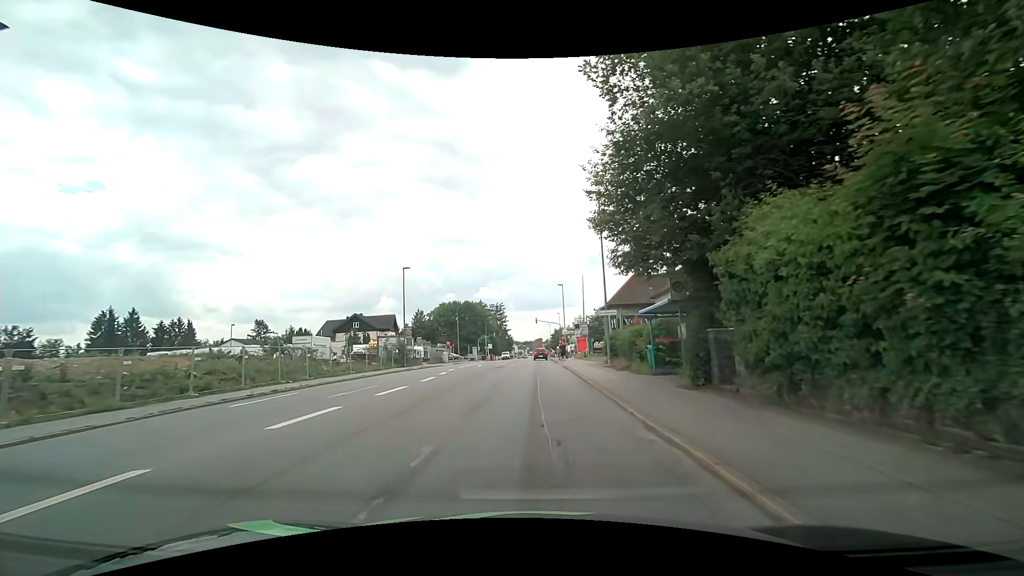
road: tertiary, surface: asphalt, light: Day
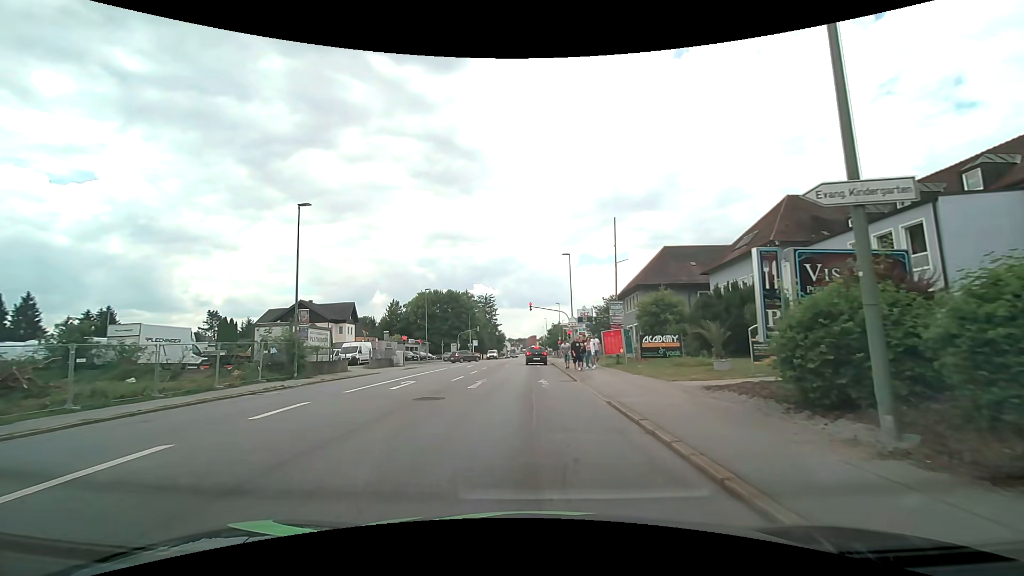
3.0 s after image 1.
(+0.1, +22.4) m; +1°
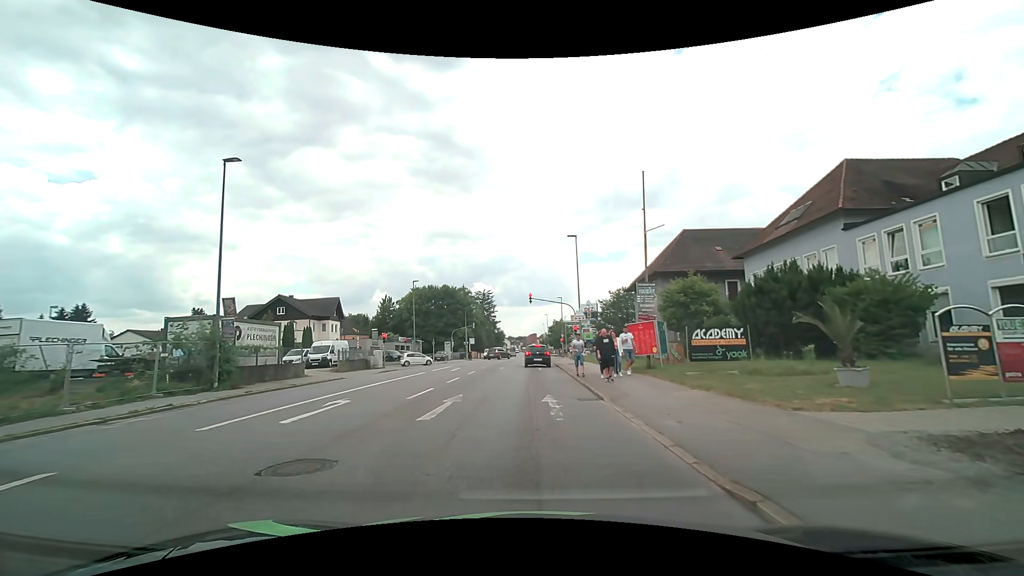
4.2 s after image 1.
(0.0, +7.1) m; +1°
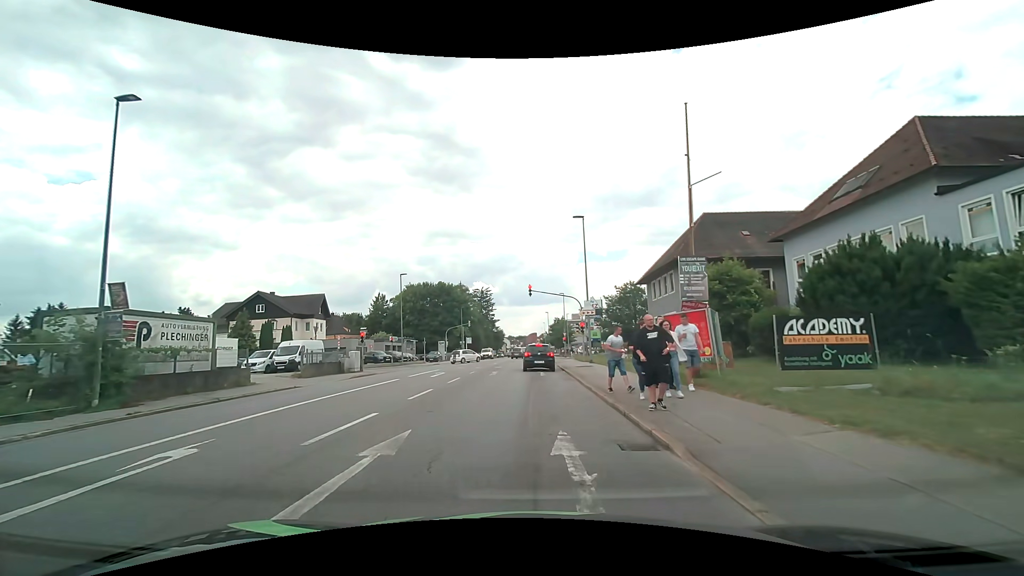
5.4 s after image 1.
(-0.1, +5.8) m; -2°
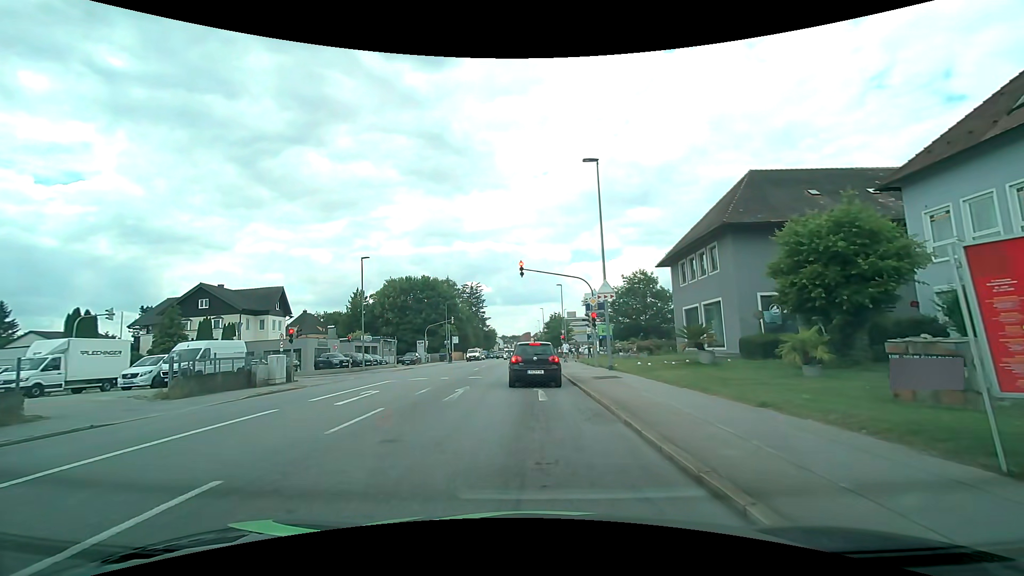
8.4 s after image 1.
(+0.2, +10.6) m; +1°
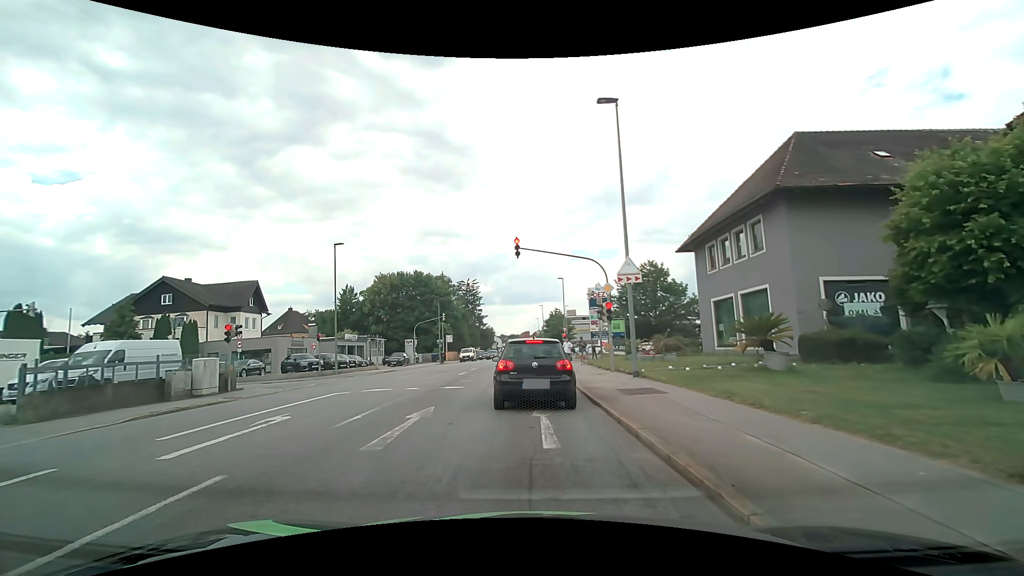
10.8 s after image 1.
(+0.1, +5.8) m; +1°
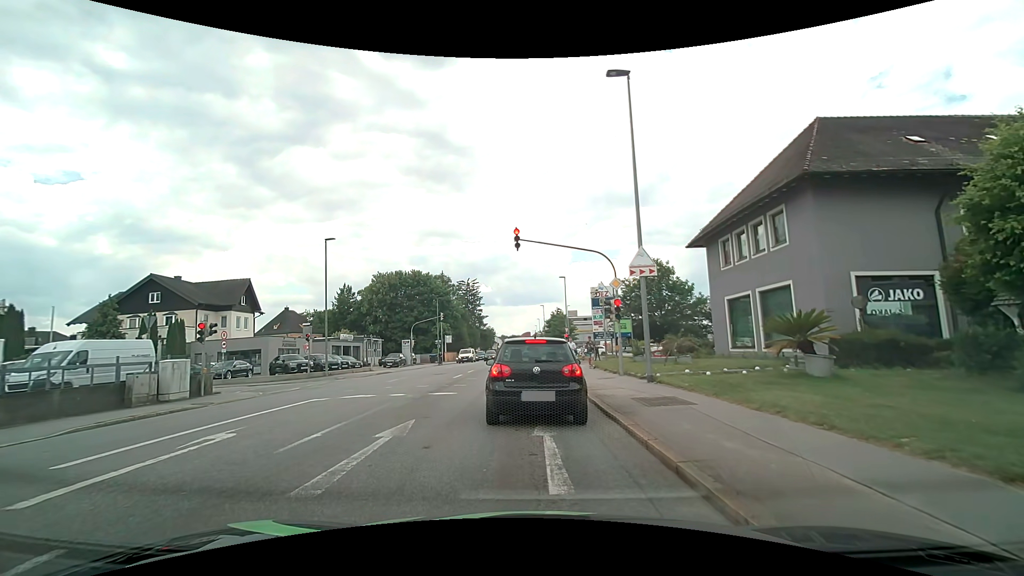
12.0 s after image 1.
(0.0, +1.9) m; +2°
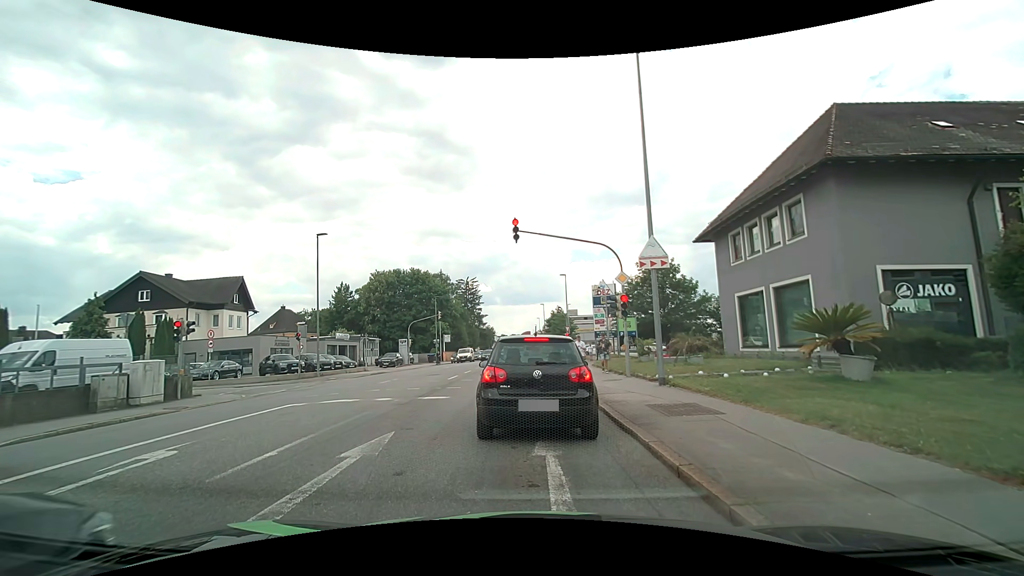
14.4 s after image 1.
(0.0, +1.4) m; 0°
(0, +10) (-1, +20) (-1, +30) (-1, +40) (-2, +50) (-2, +60) (-3, +70) (-3, +80) (-4, +90) (-4, +100) m
